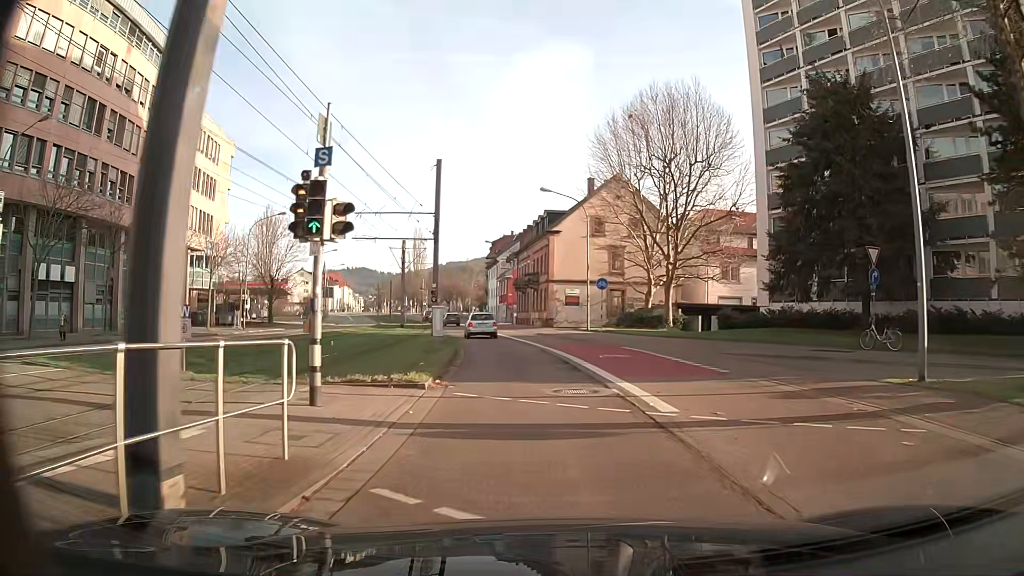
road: secondary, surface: asphalt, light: Day
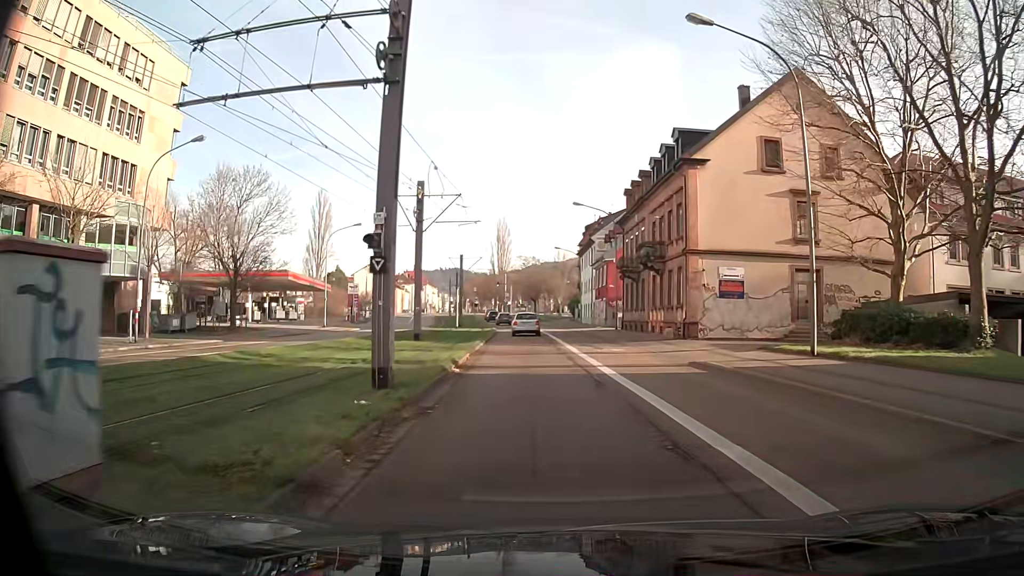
(-2.1, +27.4) m; -8°
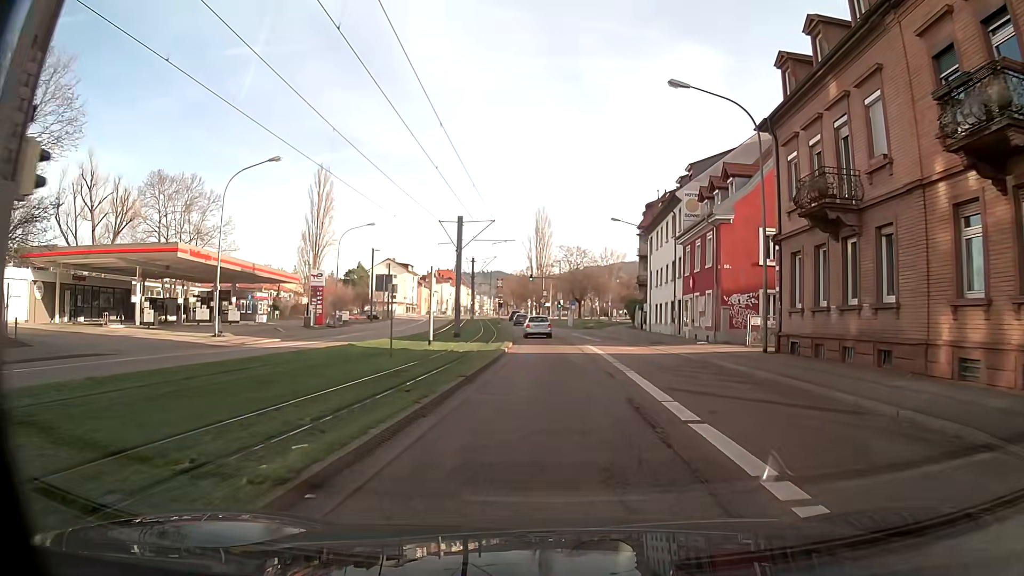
(-0.7, +28.4) m; -2°
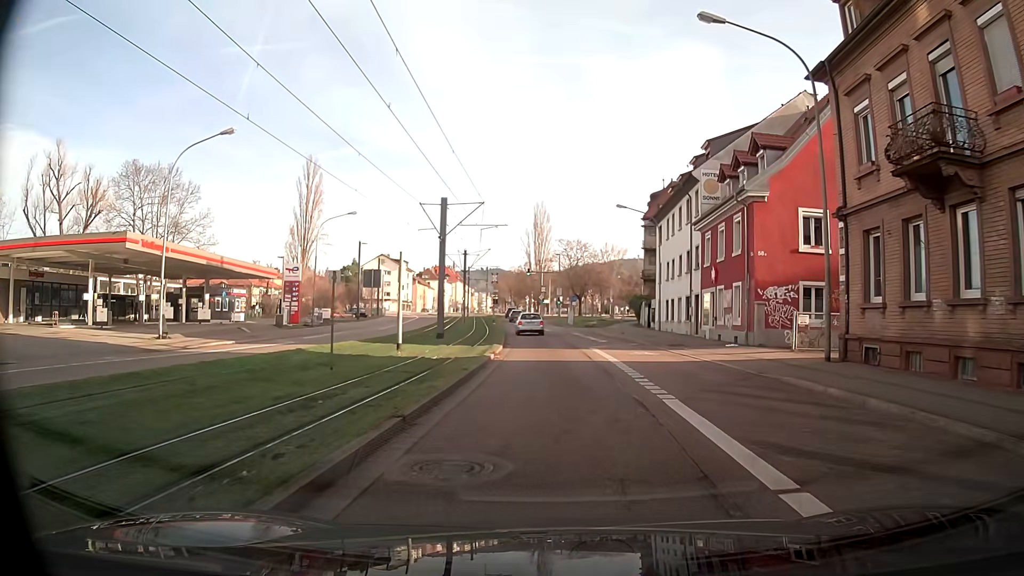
(0.0, +5.7) m; 0°
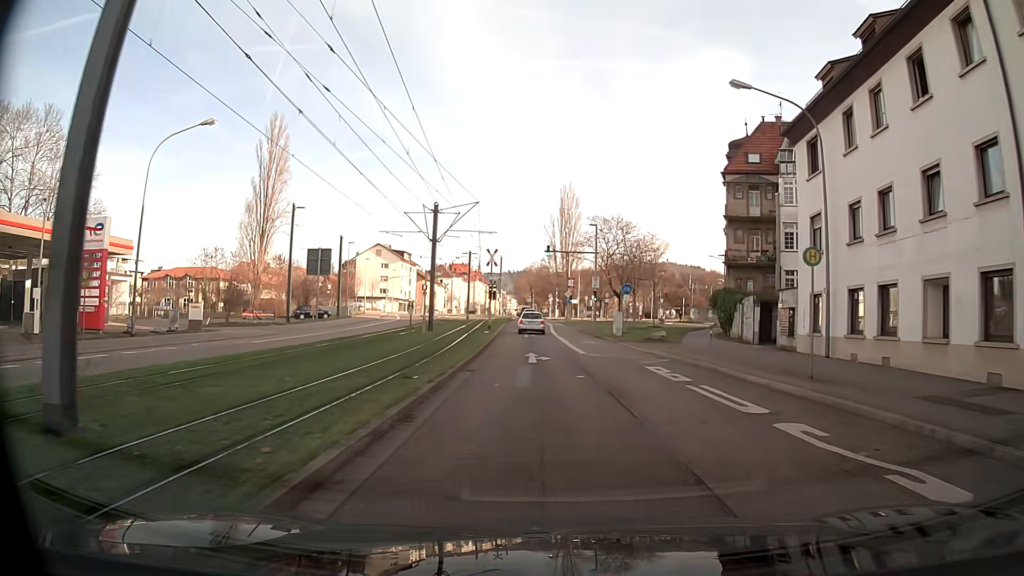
(-0.6, +29.3) m; -3°
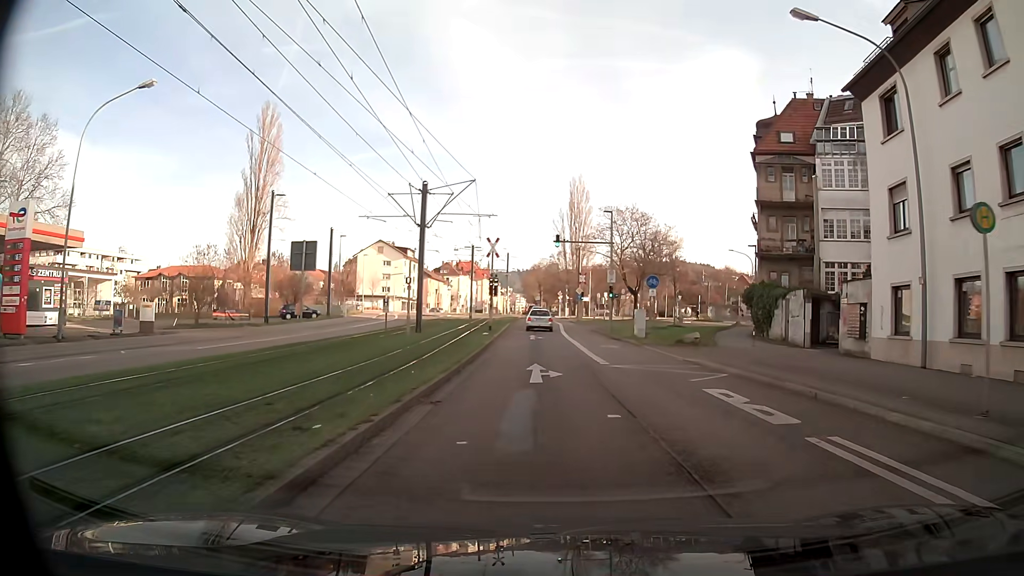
(0.0, +6.2) m; -1°
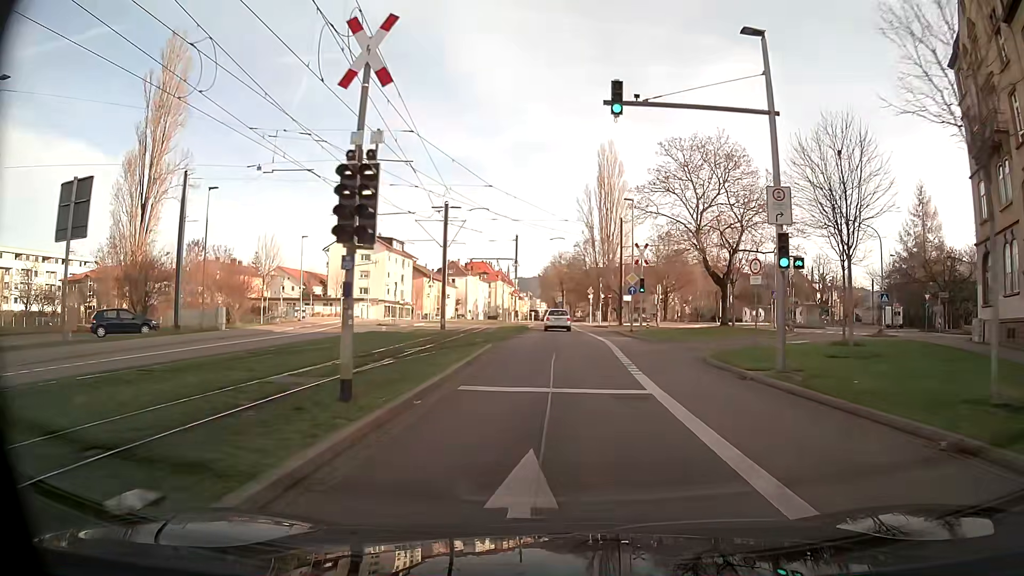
(-0.6, +31.7) m; -1°
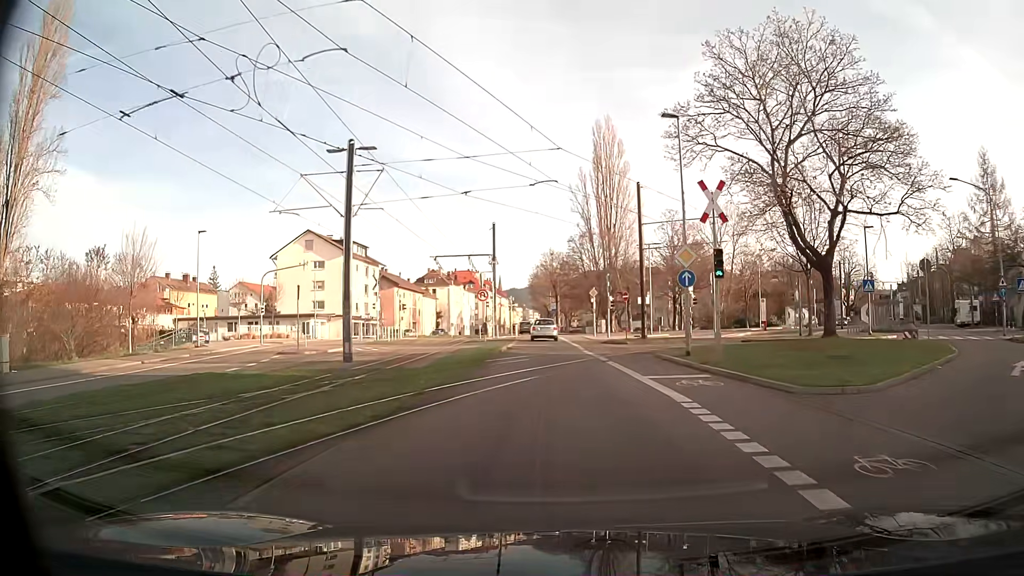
(+0.1, +19.0) m; 0°
(0, +10) (0, +20) (0, +30) (0, +40) (-1, +50) (-1, +60) (-3, +70) (-4, +80) (-5, +90) (-5, +100) m
